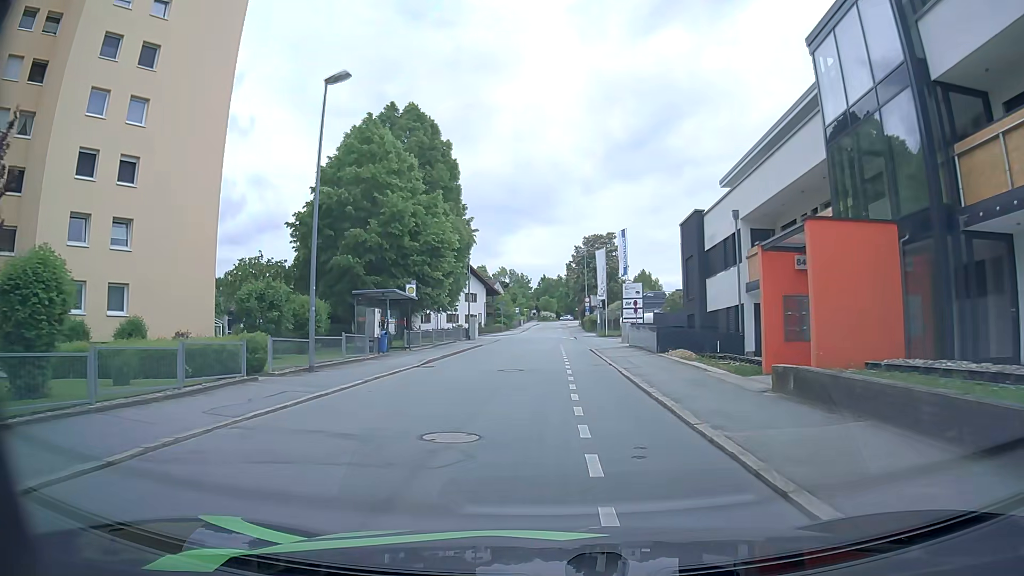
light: Day
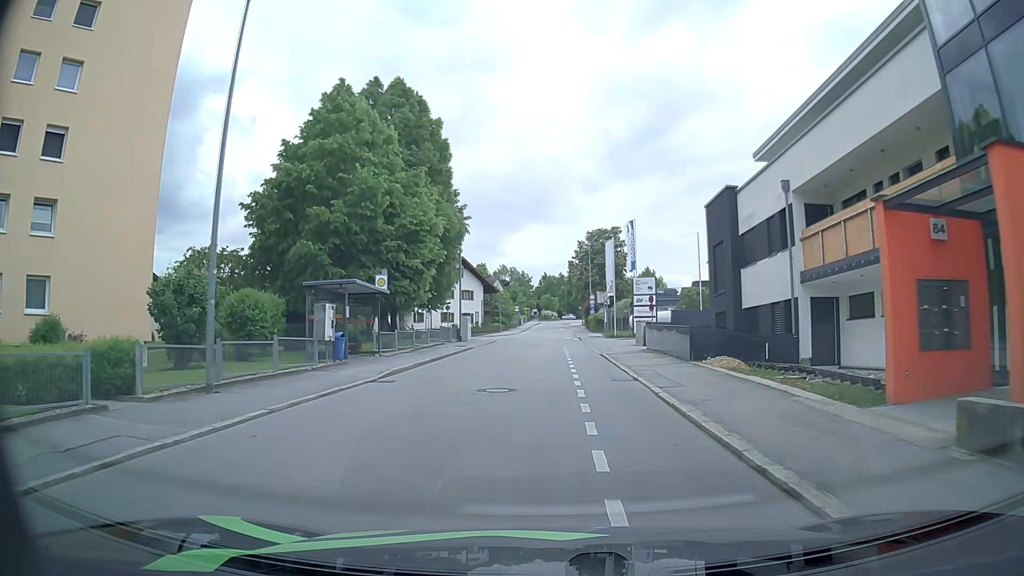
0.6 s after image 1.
(0.0, +5.7) m; 0°
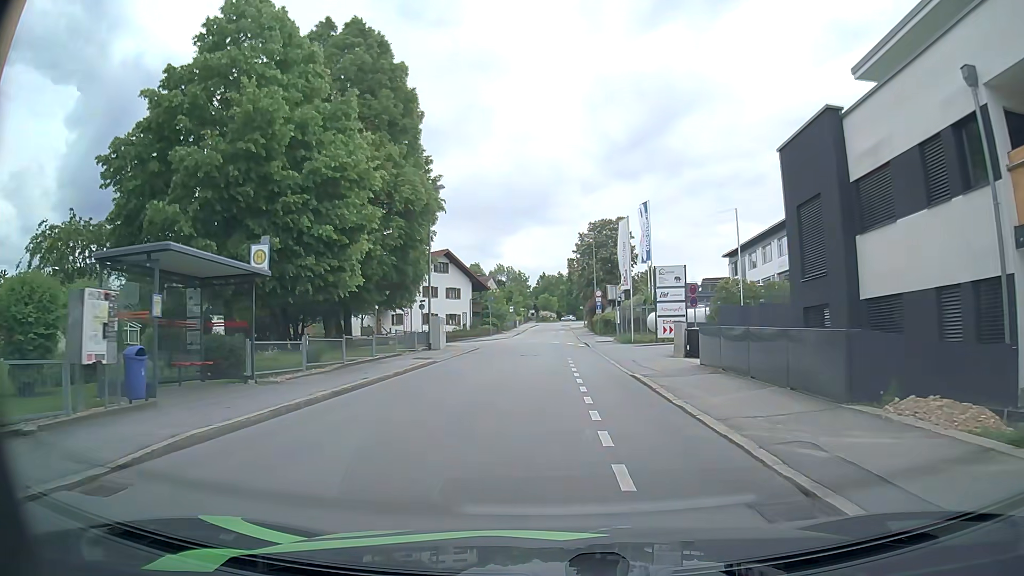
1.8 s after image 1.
(+0.1, +10.7) m; 0°
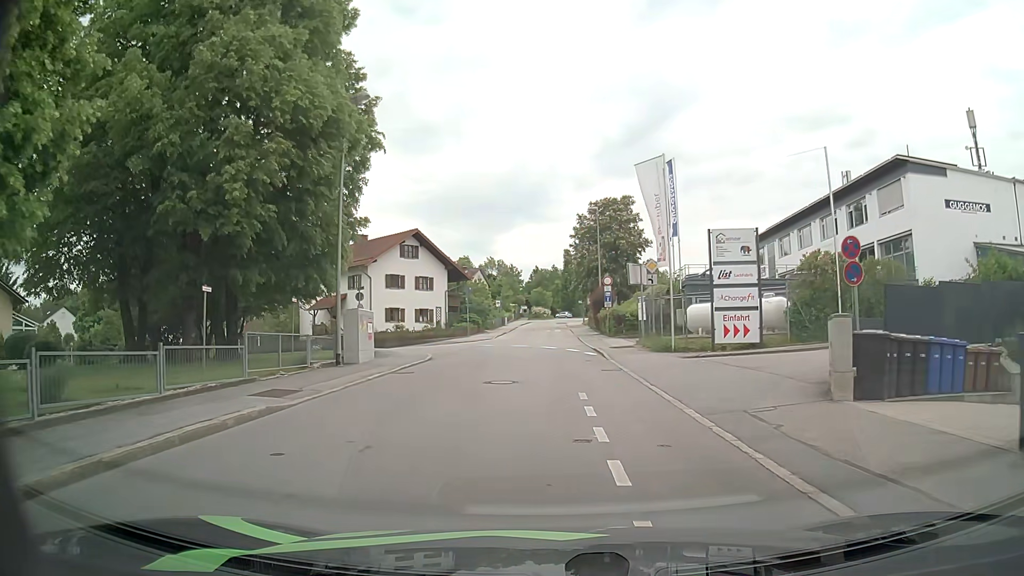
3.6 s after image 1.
(+0.1, +13.6) m; 0°
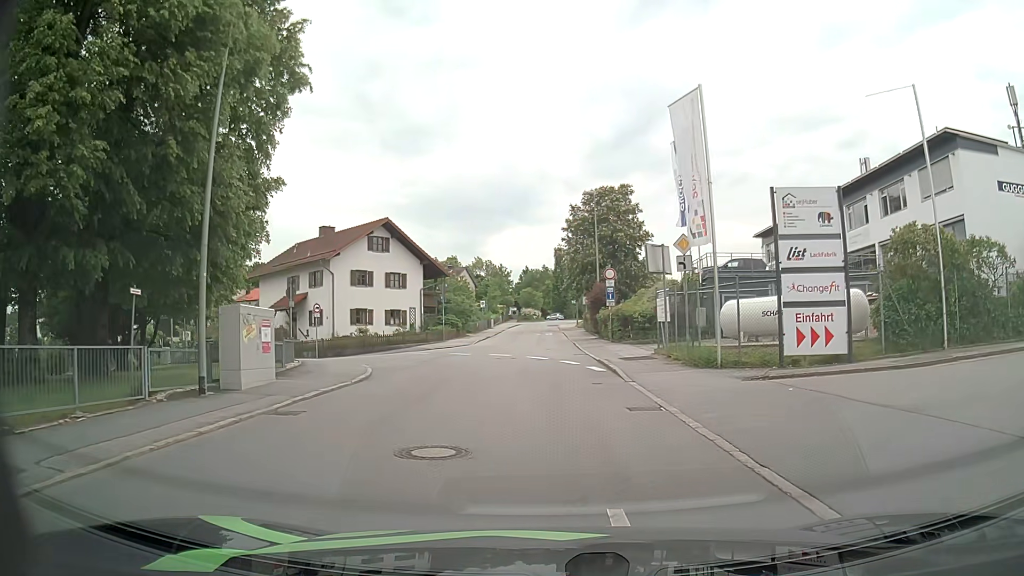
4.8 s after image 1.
(+0.1, +7.5) m; +2°
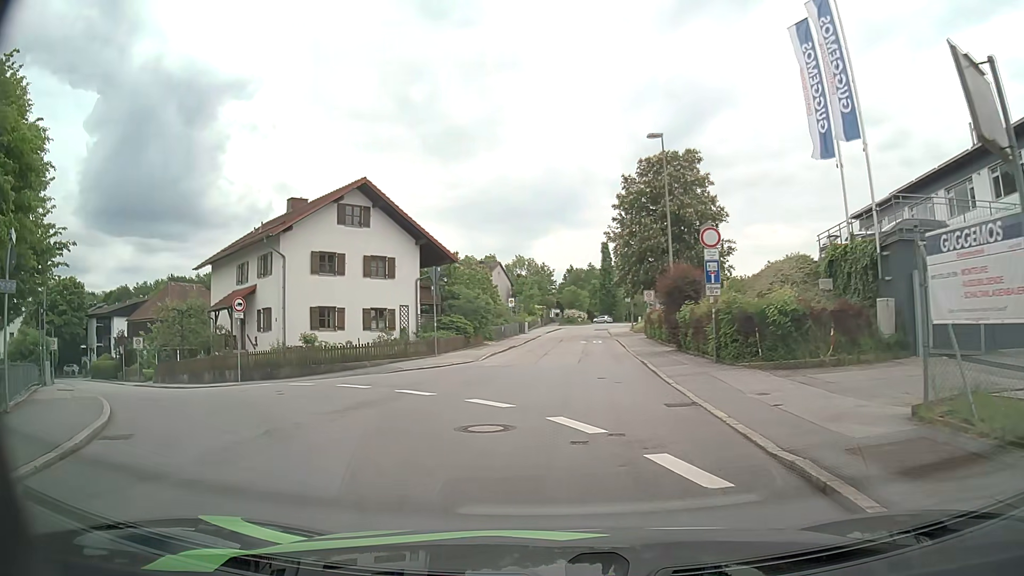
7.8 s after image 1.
(-0.2, +15.6) m; -5°
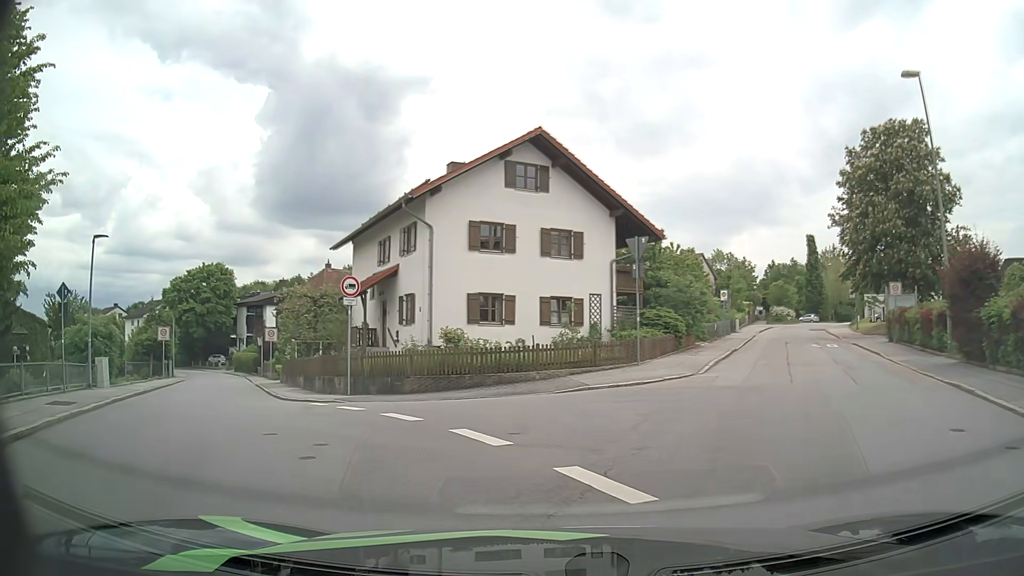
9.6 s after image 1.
(-1.1, +8.6) m; -18°
